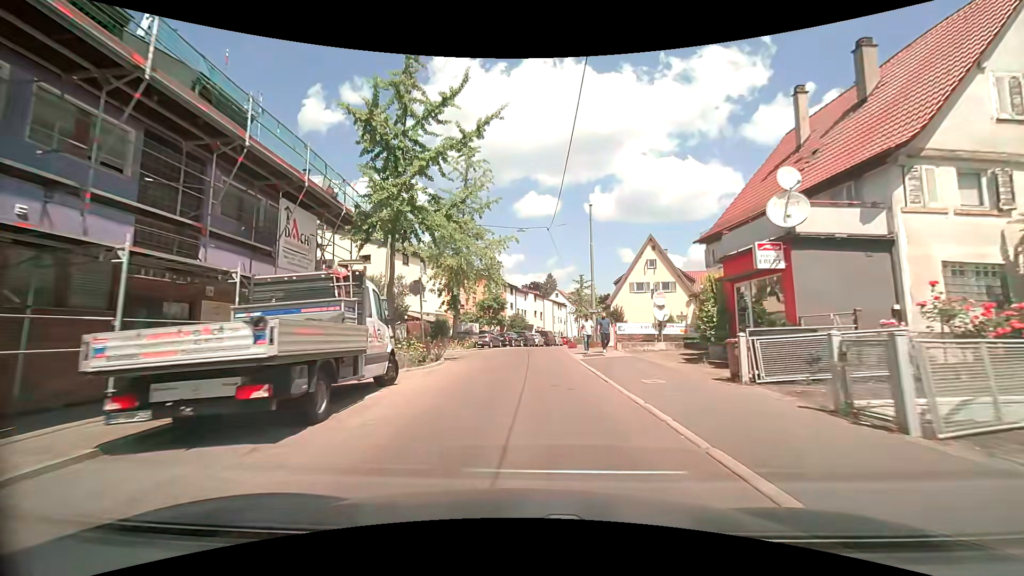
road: residential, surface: asphalt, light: Day
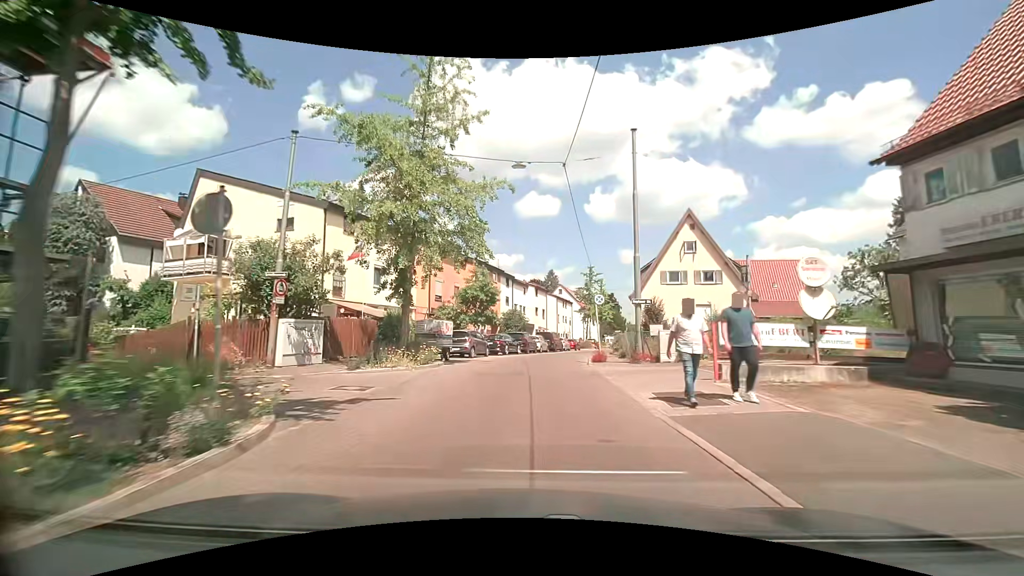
(0.0, +13.0) m; 0°
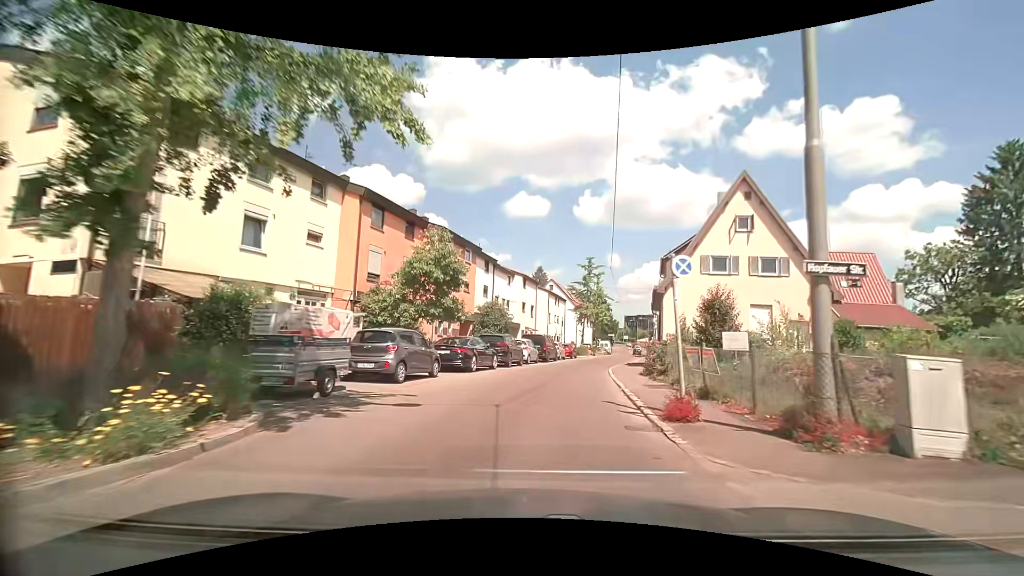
(+0.1, +12.7) m; +1°
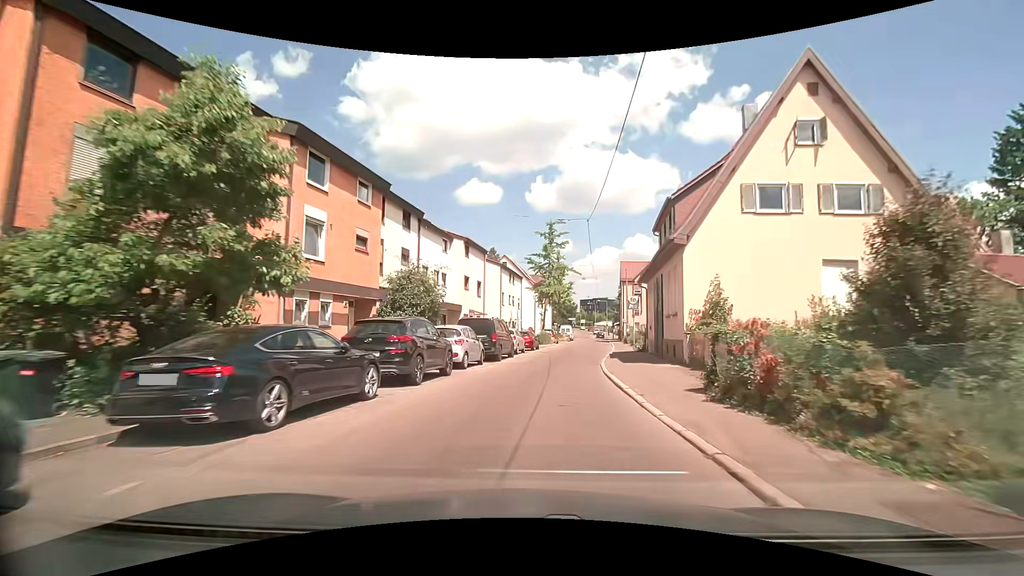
(+0.8, +12.4) m; +6°
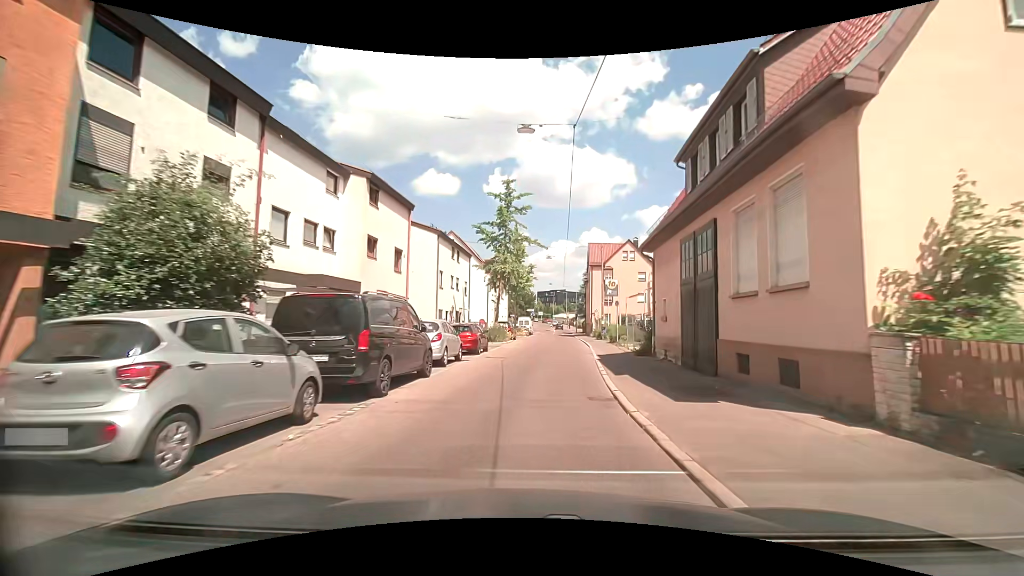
(+0.5, +12.4) m; +5°
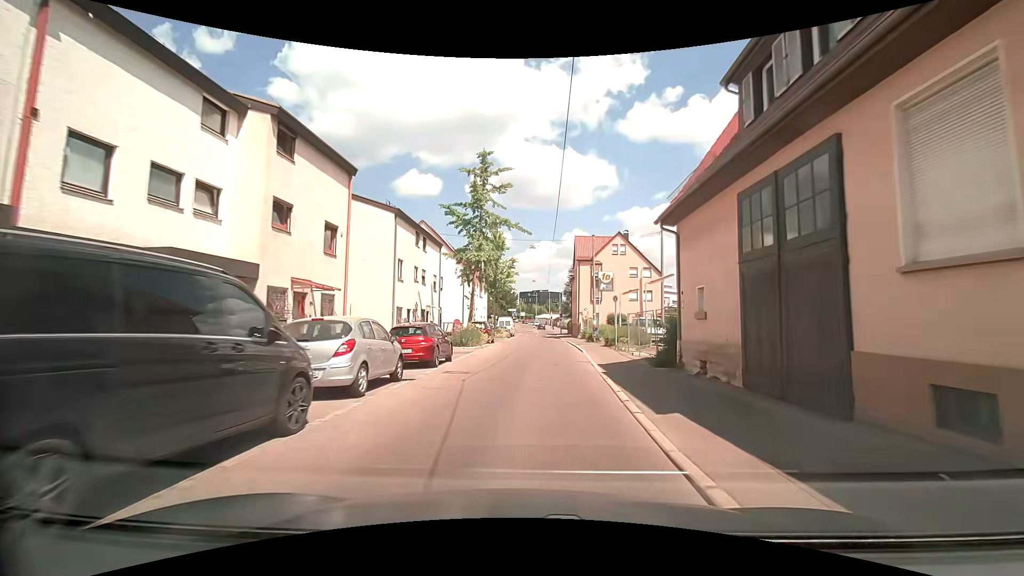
(+0.1, +6.2) m; +2°
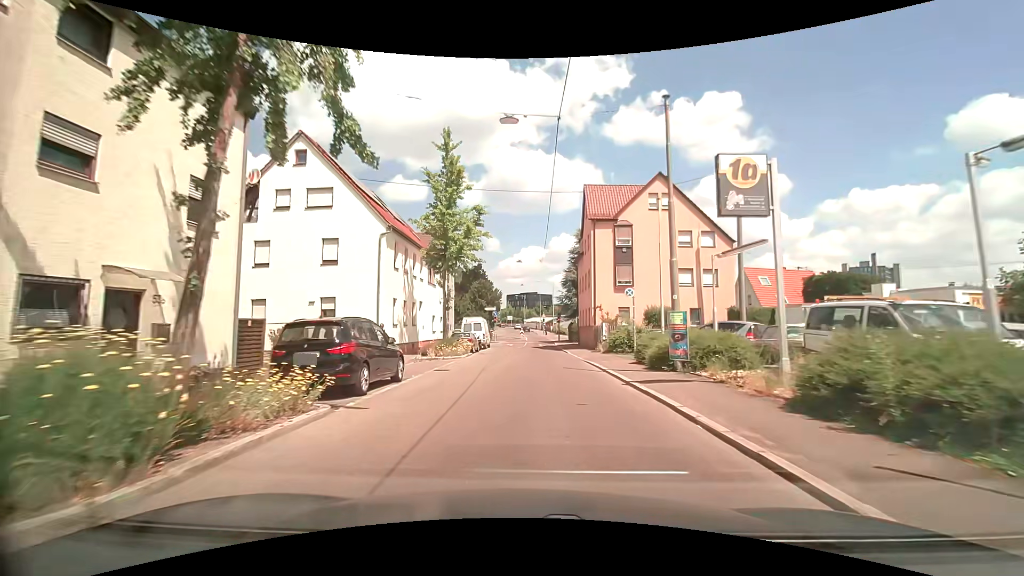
(+0.6, +24.5) m; +1°
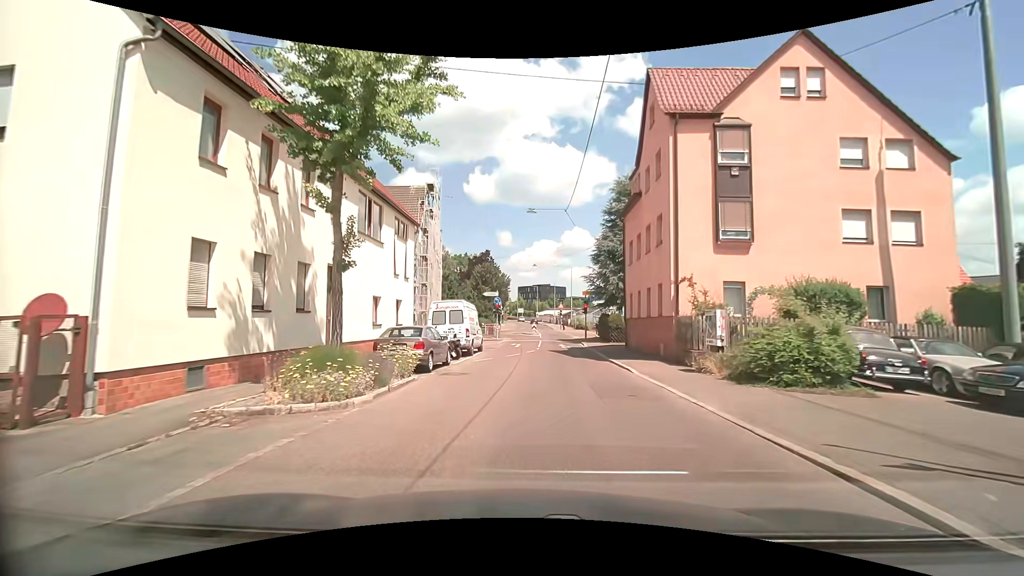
(-0.1, +17.0) m; 0°
